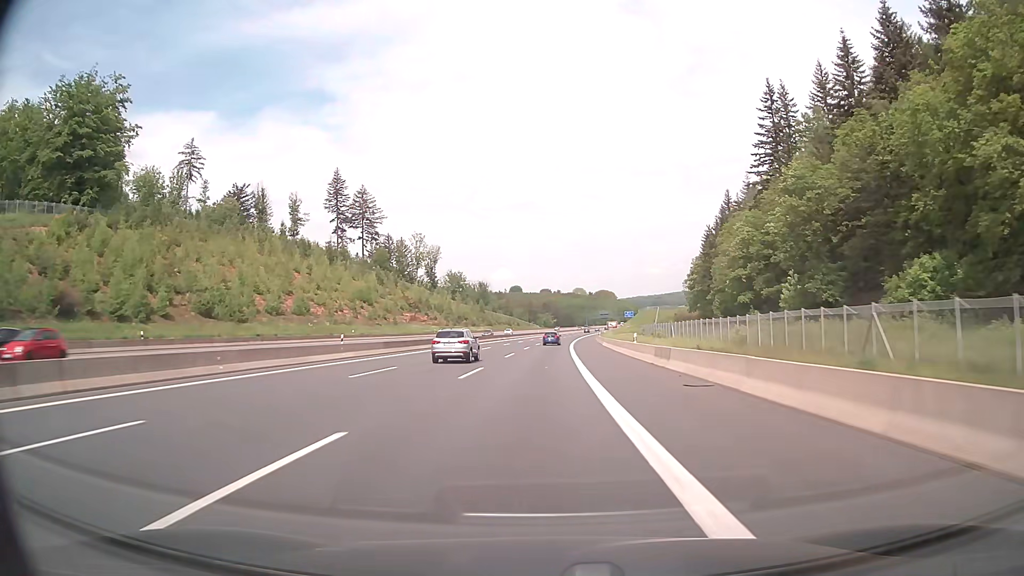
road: motorway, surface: asphalt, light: Day
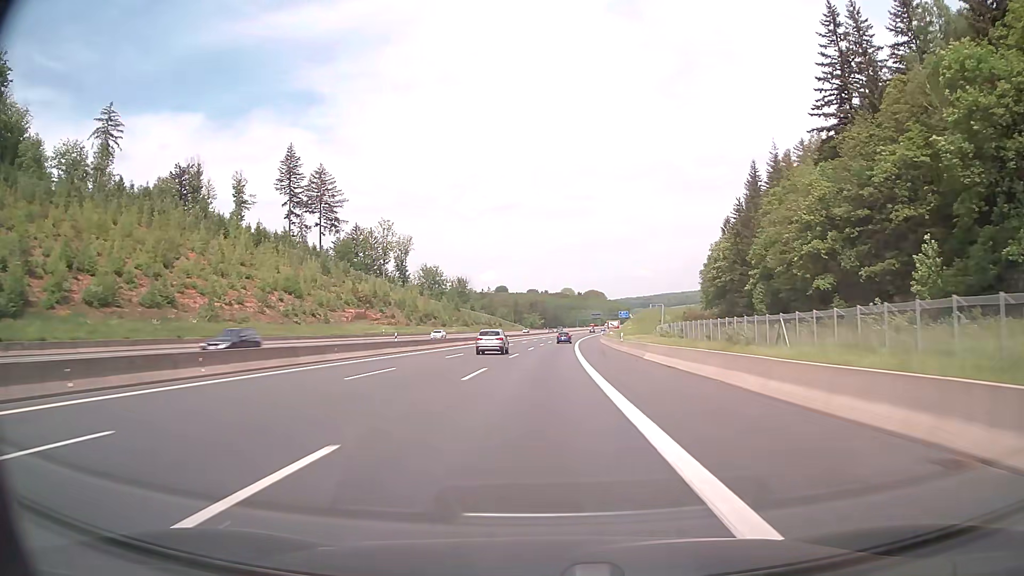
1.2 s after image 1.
(+0.3, +36.7) m; +1°
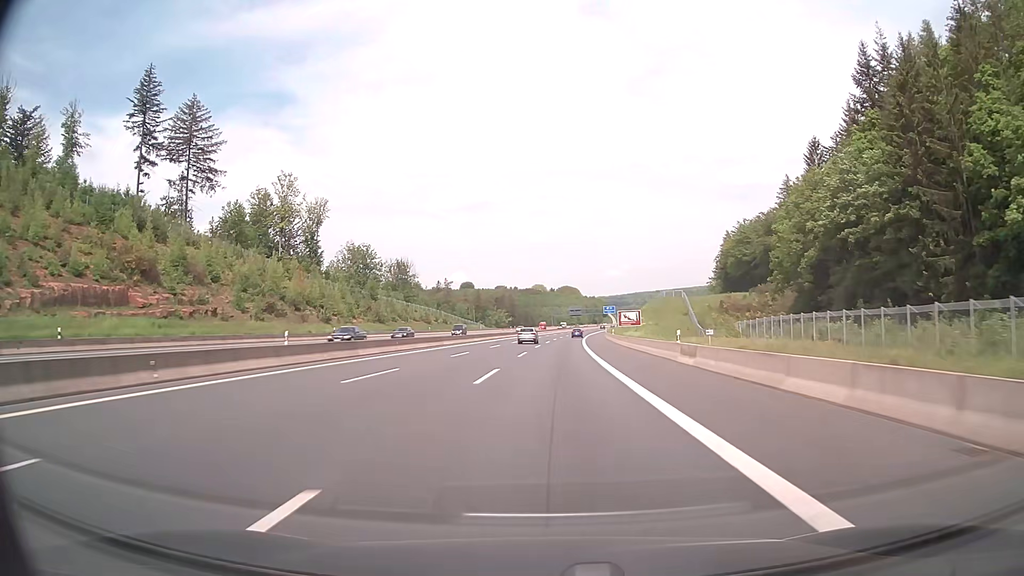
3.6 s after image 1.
(+1.6, +73.4) m; +2°
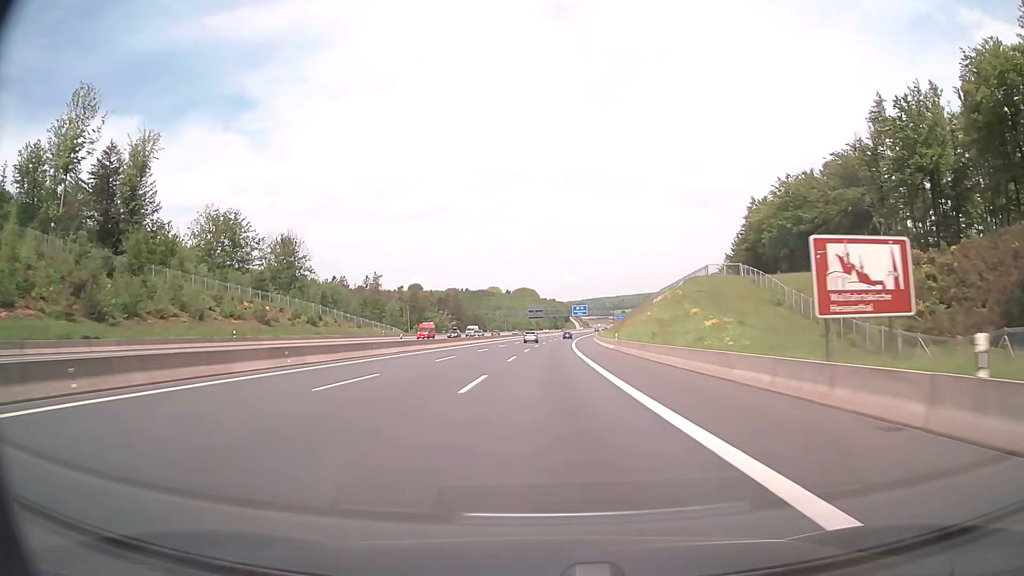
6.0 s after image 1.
(+2.1, +72.0) m; +3°
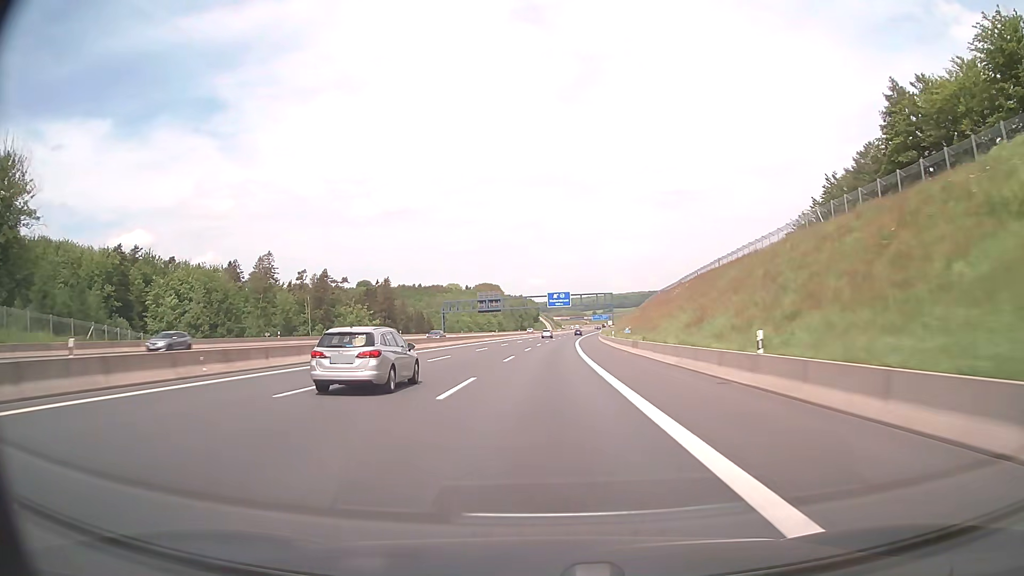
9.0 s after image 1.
(+2.5, +90.6) m; +3°
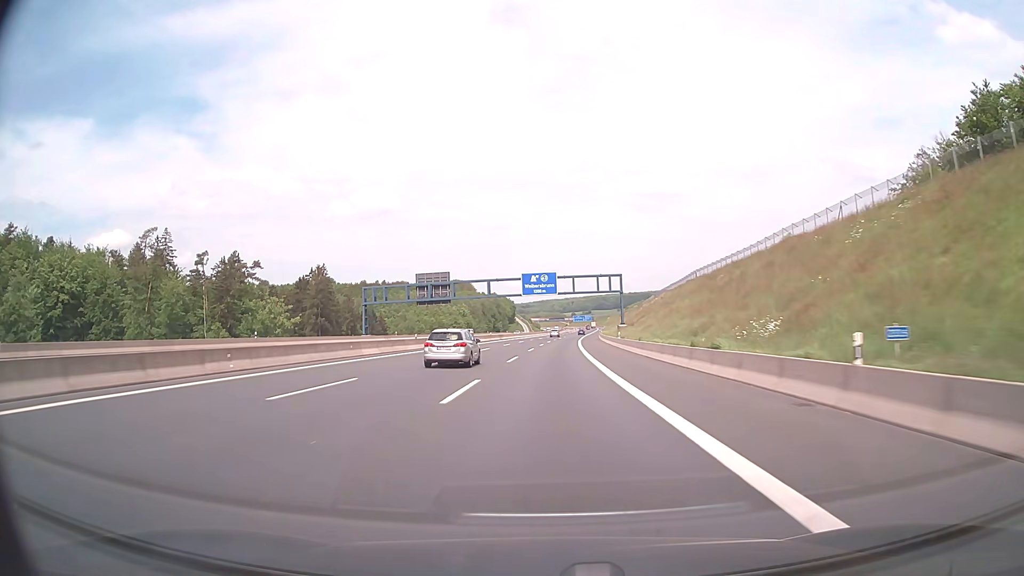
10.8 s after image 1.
(+0.7, +54.2) m; +2°
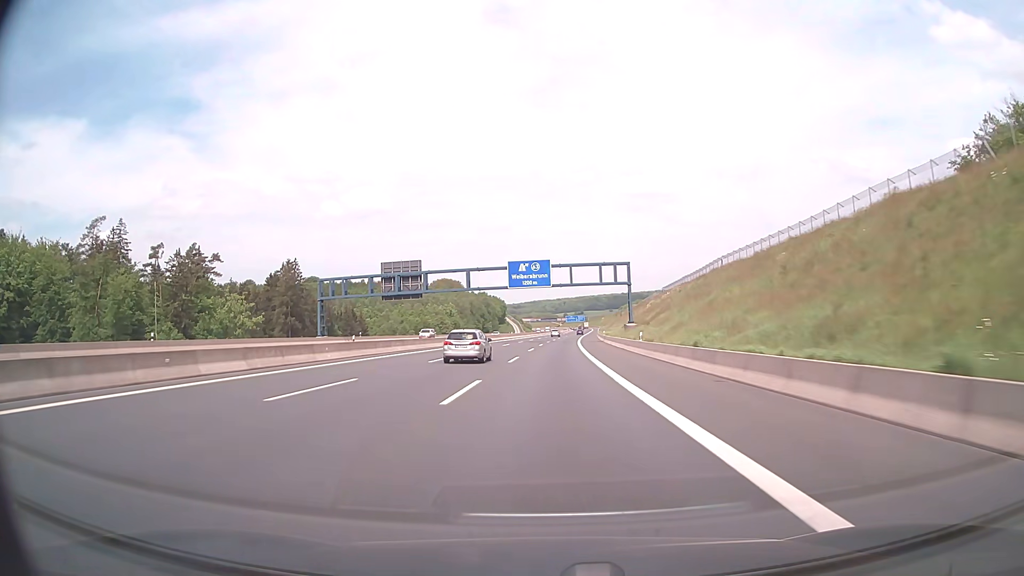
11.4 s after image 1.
(+0.1, +18.0) m; +1°
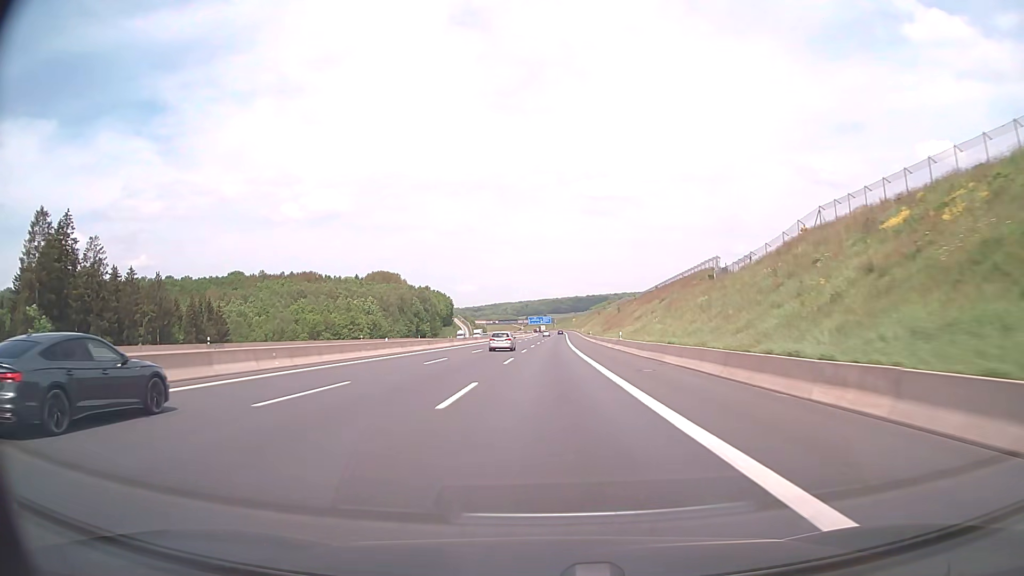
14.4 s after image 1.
(+2.6, +89.4) m; +3°
(0, +10) (0, +20) (0, +30) (0, +40) (+1, +50) (+1, +60) (+1, +70) (+2, +80) (+2, +90) (+2, +100) m
